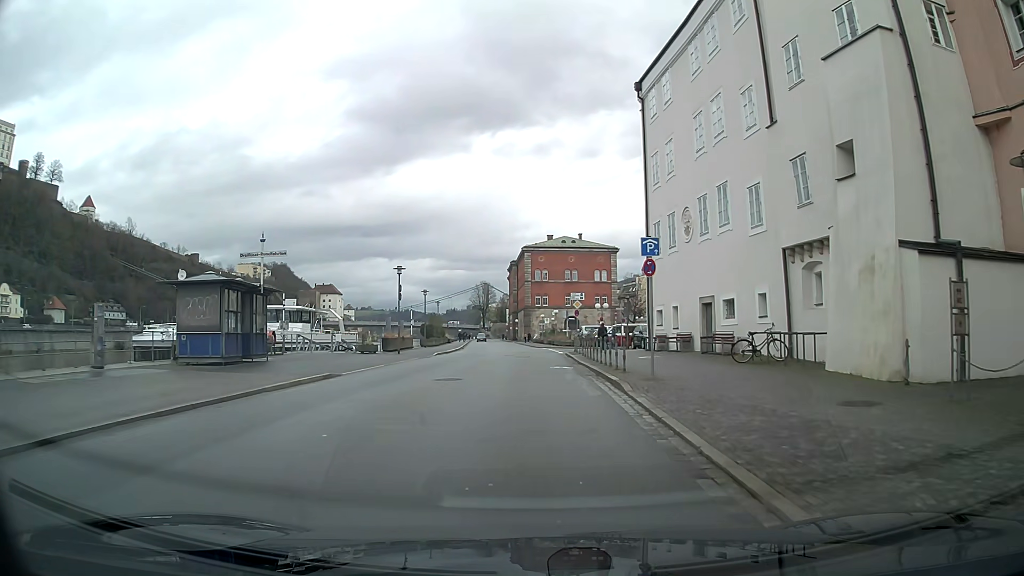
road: residential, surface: asphalt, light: Day
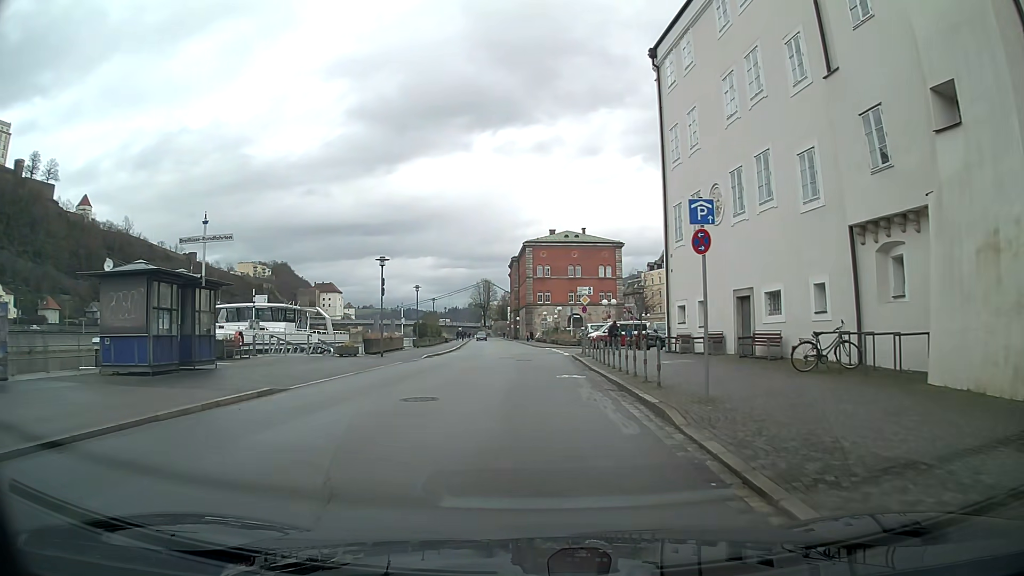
(0.0, +4.6) m; 0°
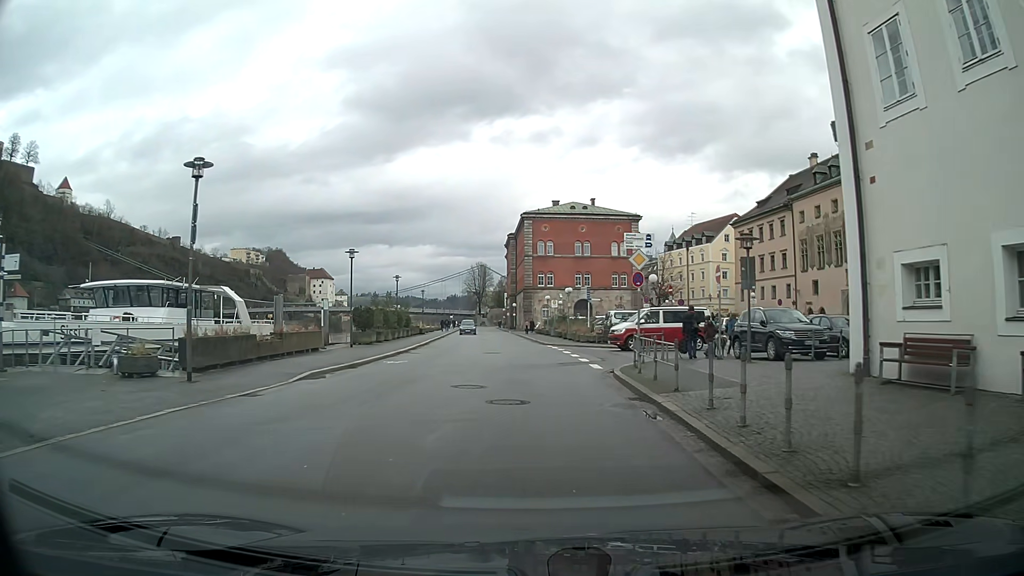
(0.0, +18.6) m; 0°
(0, +10) (0, +20) (0, +30) (-1, +40) (-2, +50) (-2, +60) (-3, +70) (-4, +80) (-4, +90) (-5, +100) m
